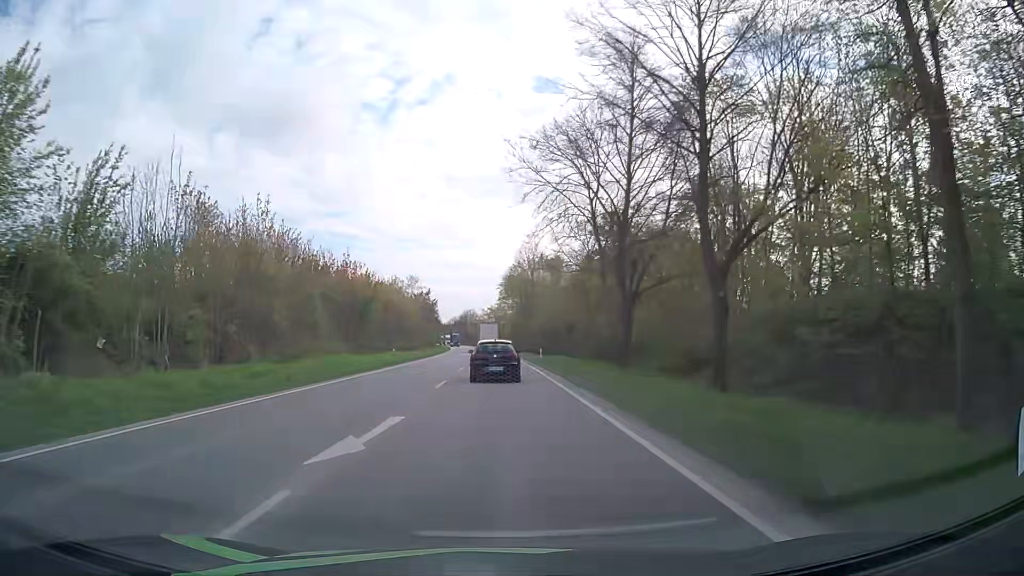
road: primary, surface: asphalt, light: Day
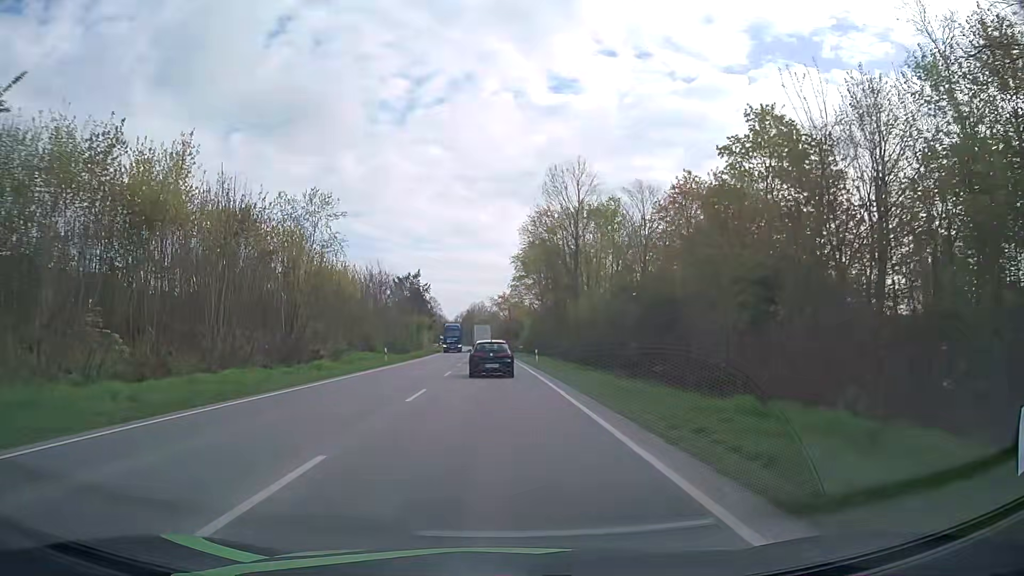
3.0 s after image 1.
(-0.1, +51.9) m; -1°
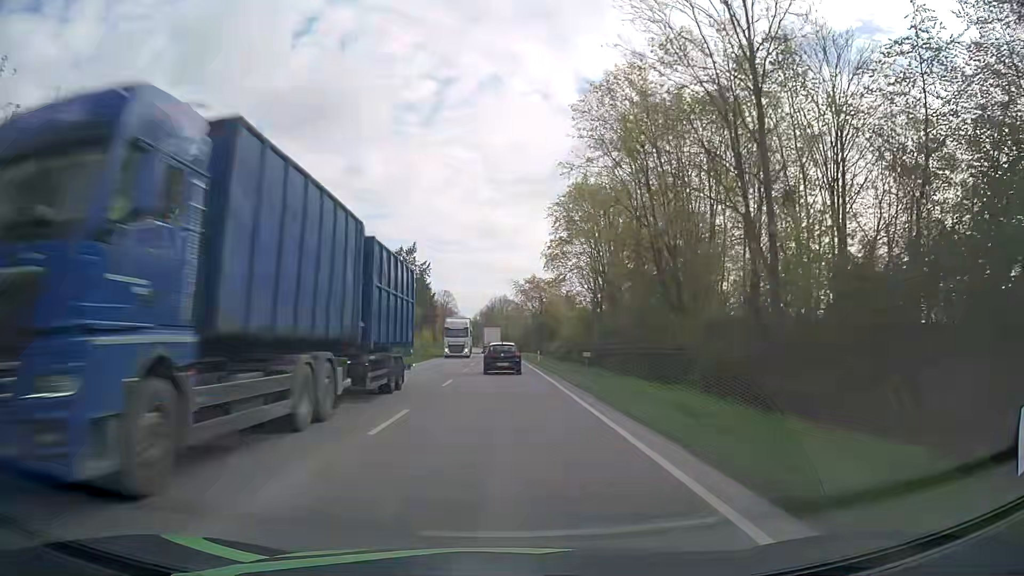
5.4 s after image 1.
(-0.7, +41.2) m; -2°
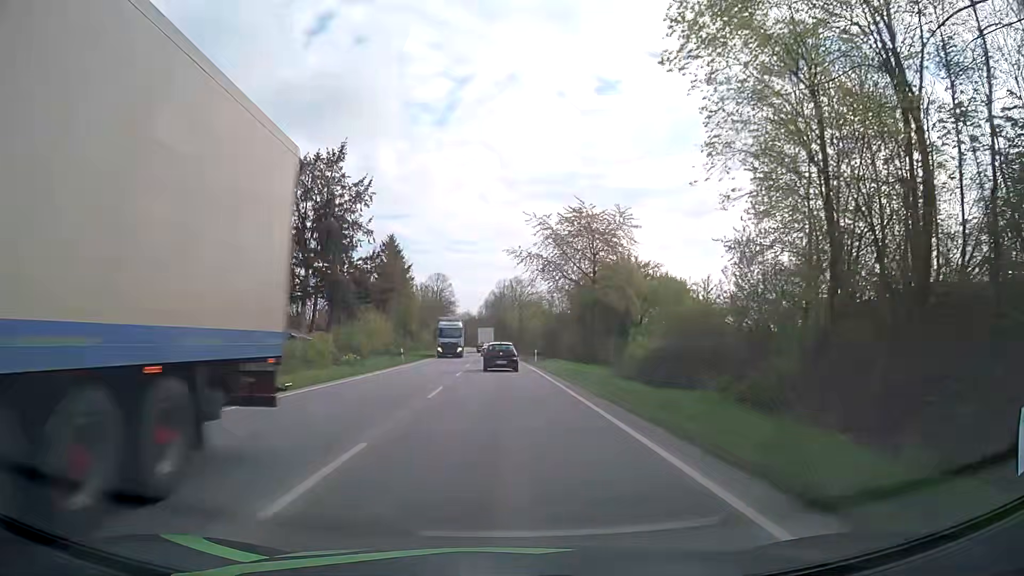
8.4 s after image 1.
(-0.4, +52.7) m; -1°
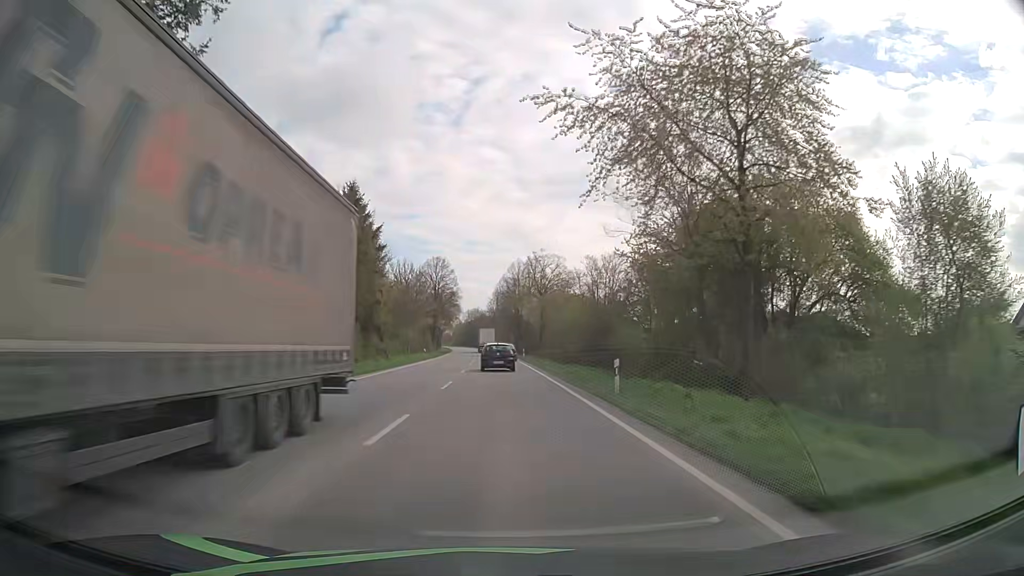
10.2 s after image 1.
(-0.4, +32.1) m; -1°
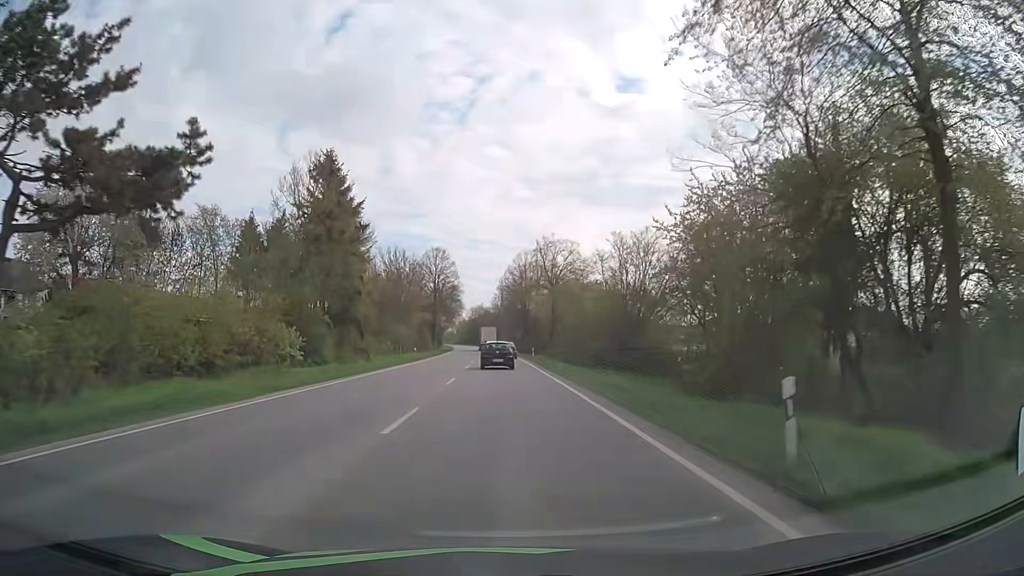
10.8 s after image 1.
(-0.1, +10.8) m; -1°
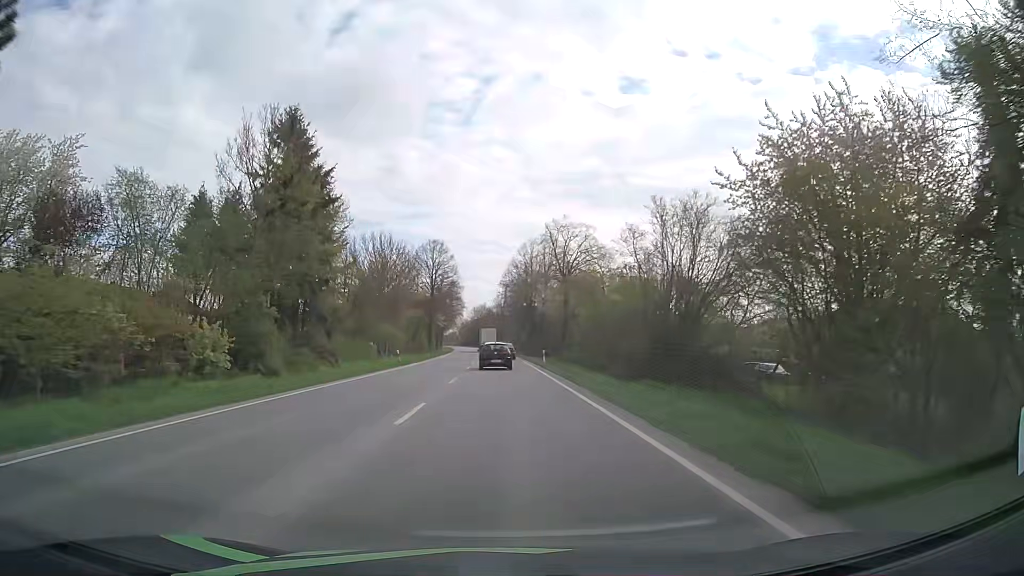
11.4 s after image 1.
(0.0, +10.9) m; 0°
